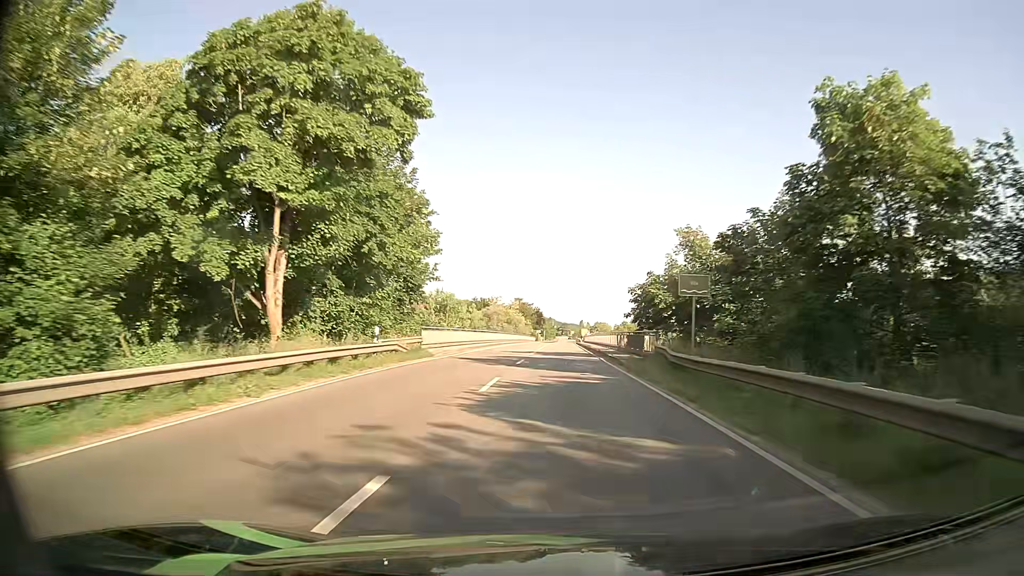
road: primary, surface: asphalt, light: Day
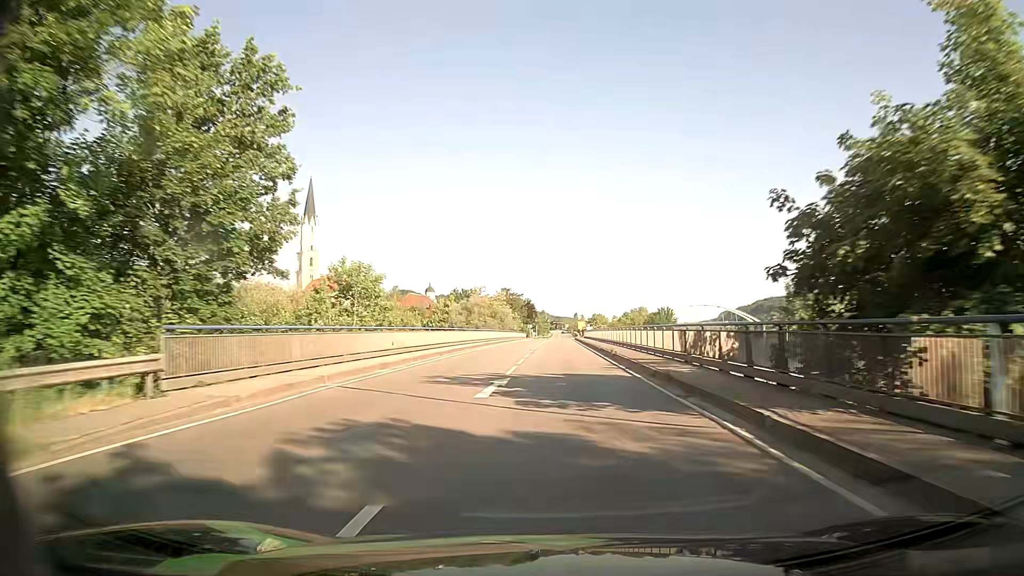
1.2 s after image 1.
(+0.2, +25.1) m; 0°
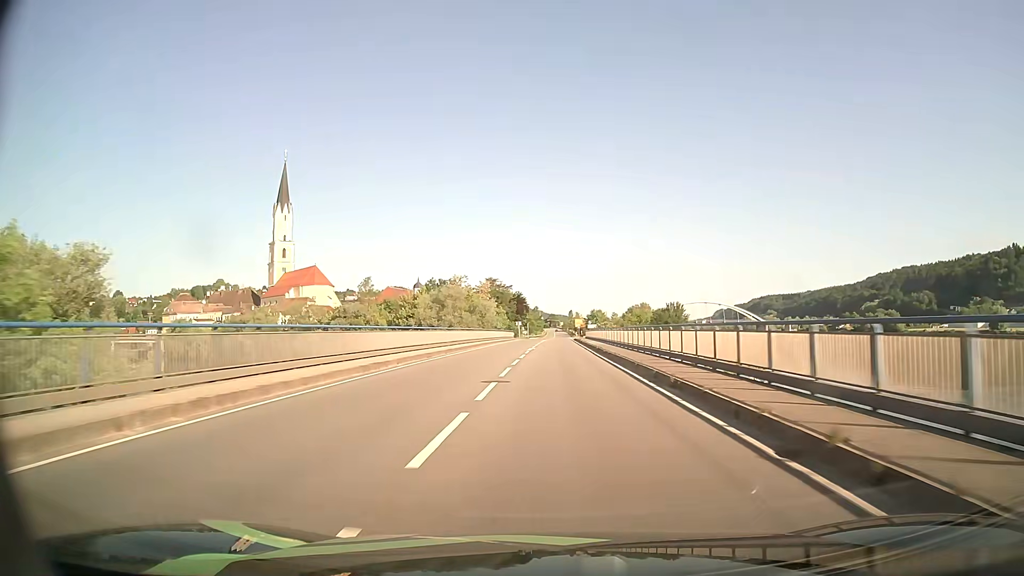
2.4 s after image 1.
(+0.3, +25.1) m; +1°
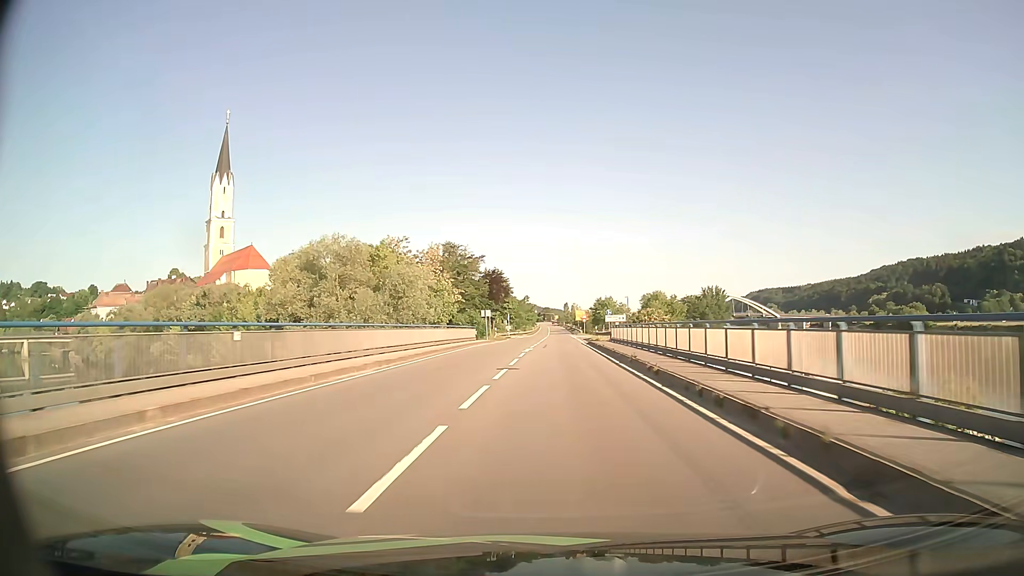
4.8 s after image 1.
(+0.3, +49.5) m; +1°
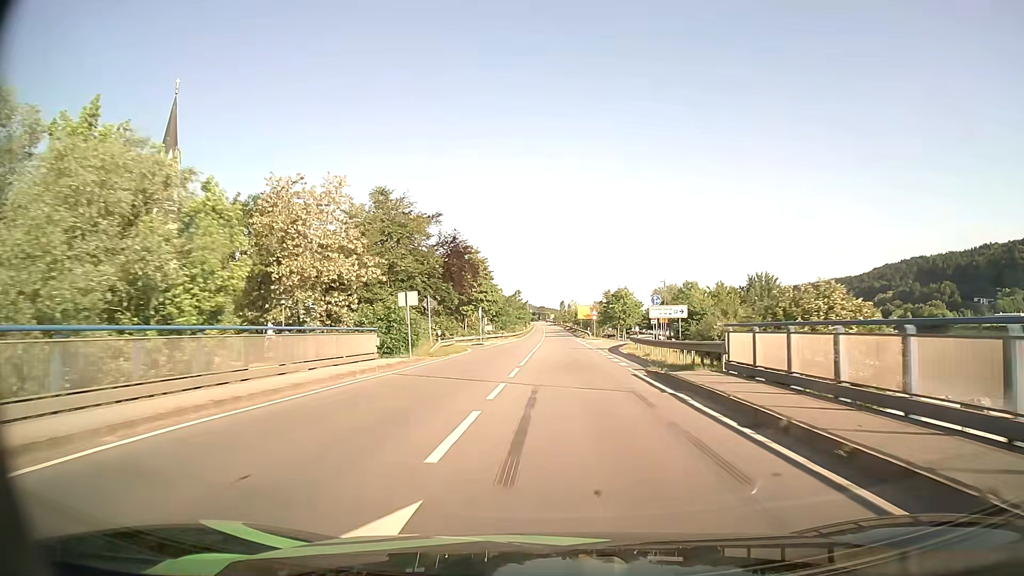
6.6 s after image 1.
(0.0, +33.9) m; 0°
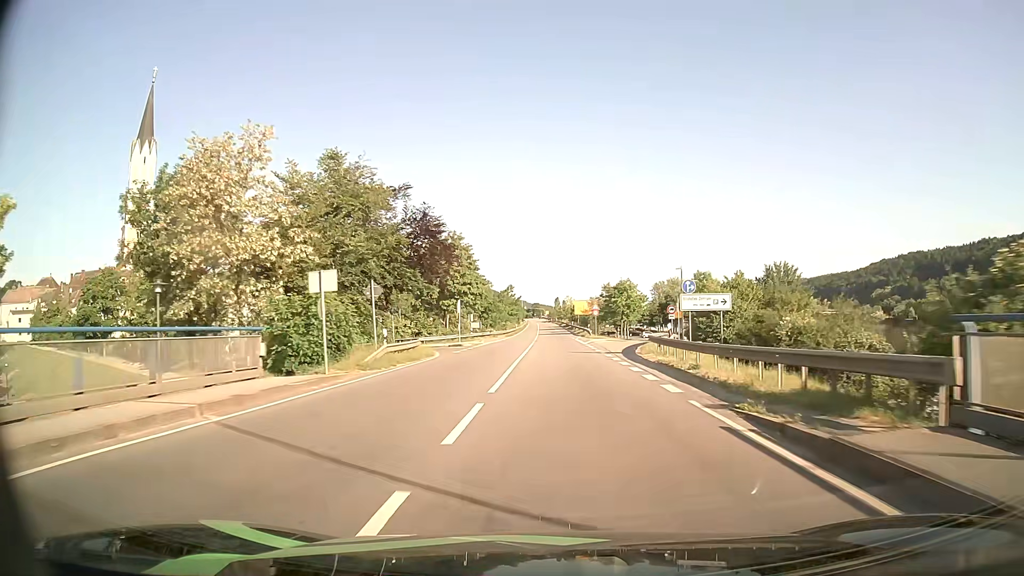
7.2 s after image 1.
(+0.1, +10.7) m; 0°
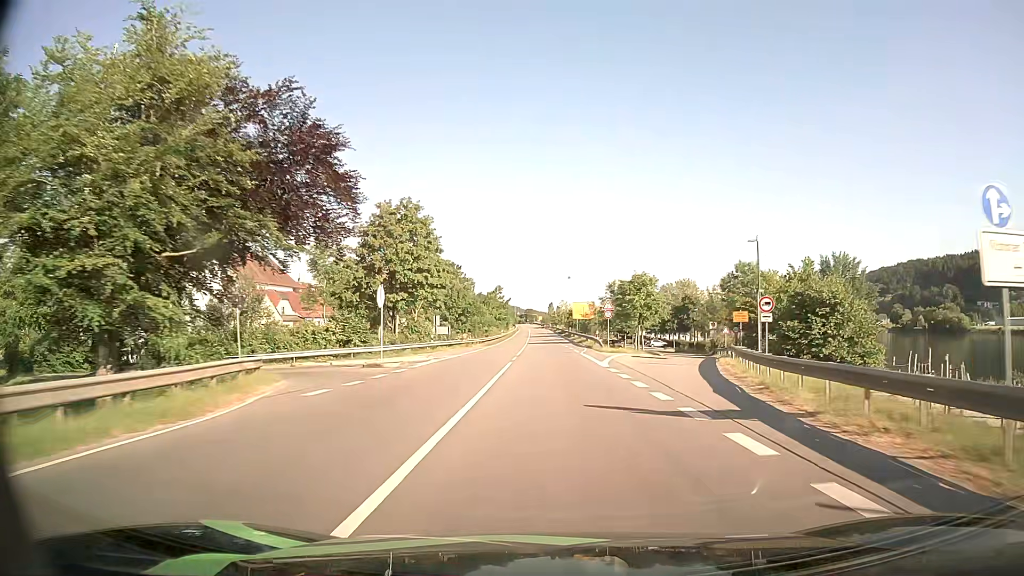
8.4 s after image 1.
(+0.1, +21.4) m; 0°
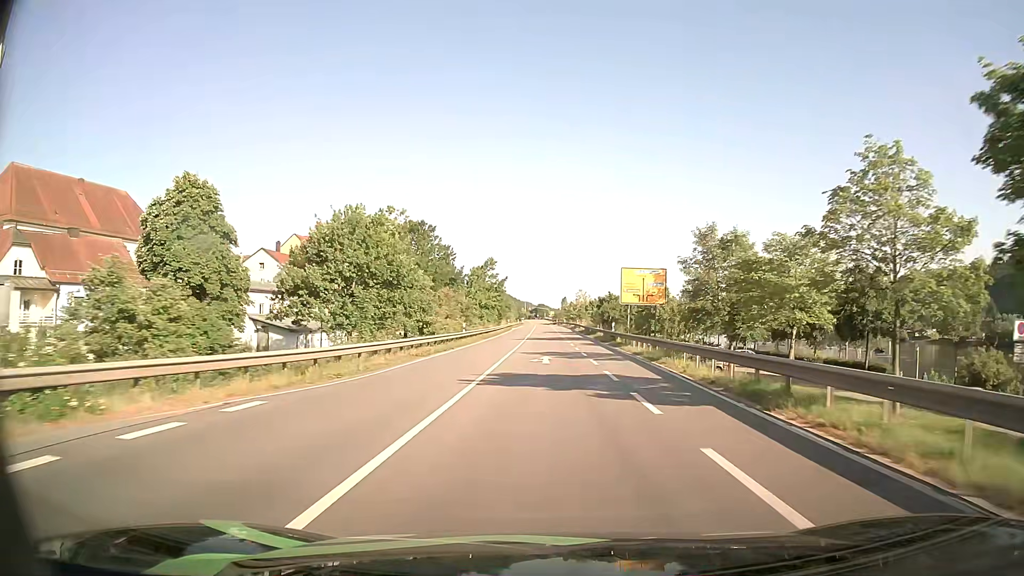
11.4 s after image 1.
(-0.3, +54.5) m; -1°
(0, +10) (0, +20) (0, +30) (0, +40) (0, +50) (0, +60) (0, +70) (0, +80) (0, +90) (0, +100) m
